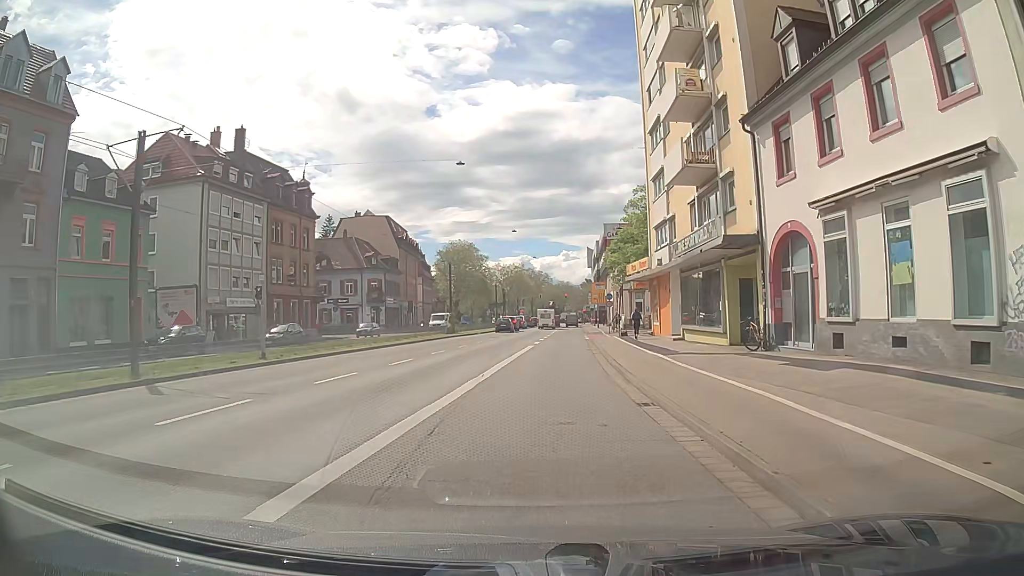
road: primary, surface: asphalt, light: Day
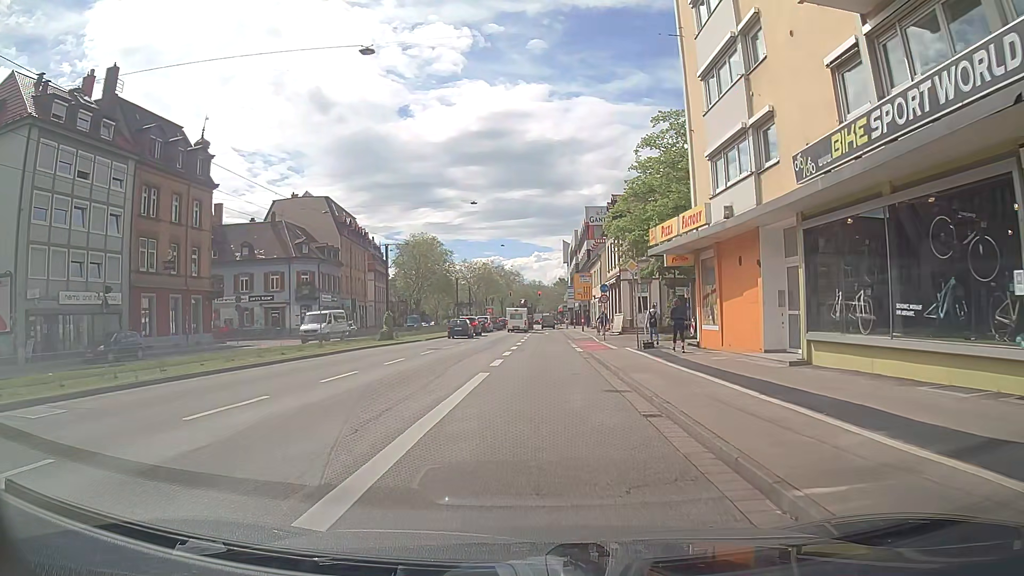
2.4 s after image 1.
(+0.4, +17.5) m; +3°
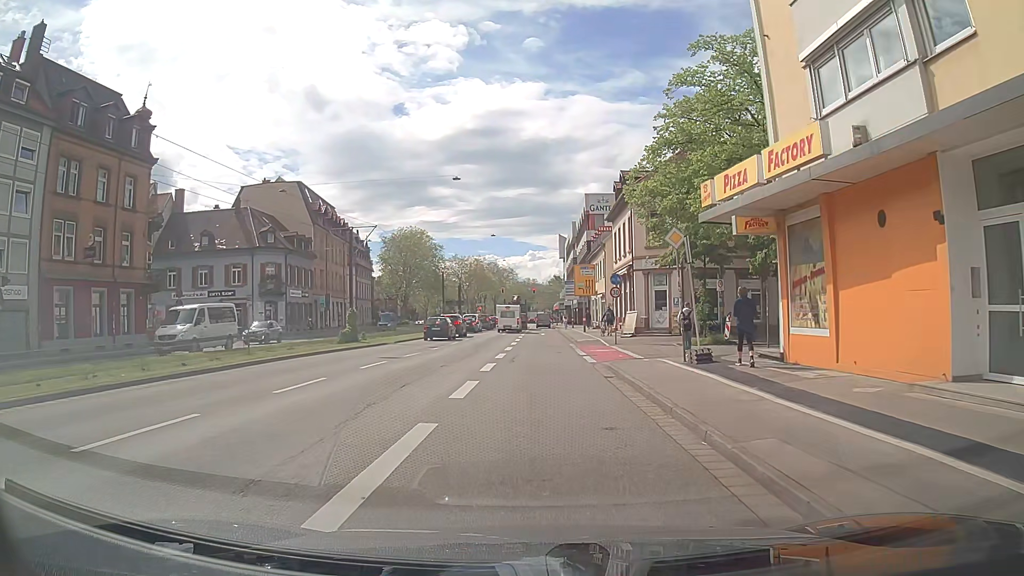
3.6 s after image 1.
(0.0, +8.7) m; 0°
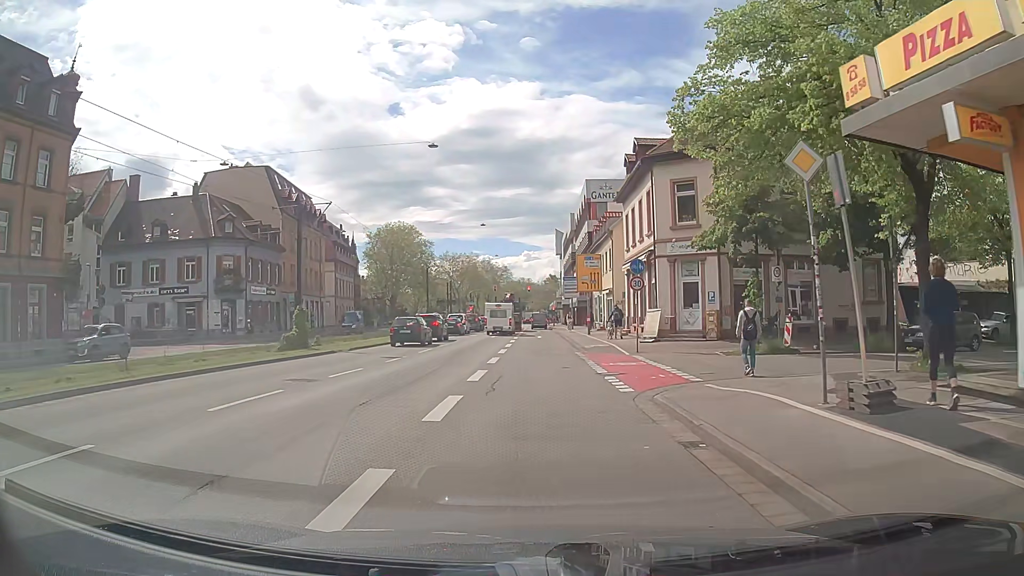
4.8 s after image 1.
(0.0, +8.6) m; 0°
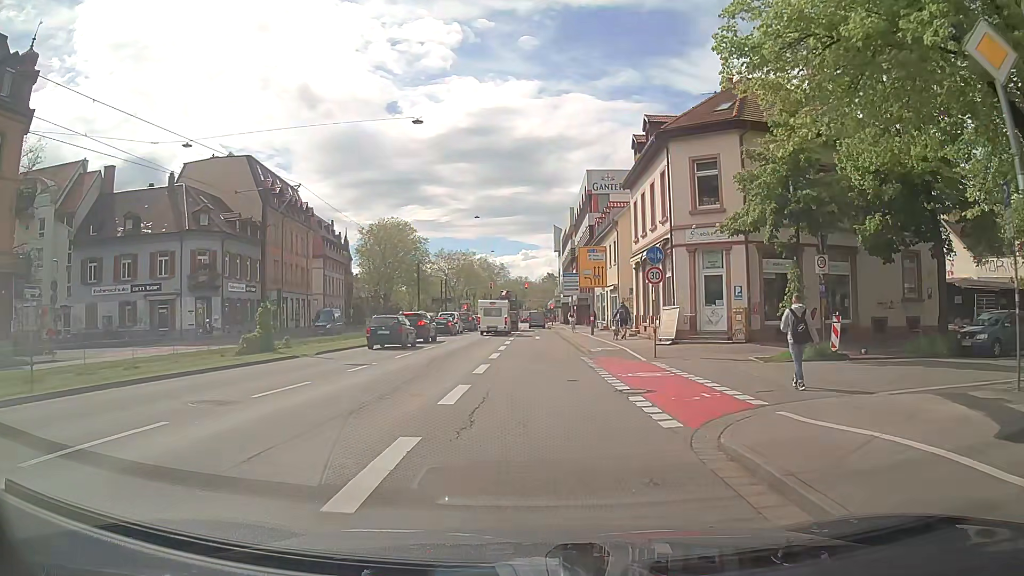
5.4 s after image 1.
(0.0, +4.3) m; 0°
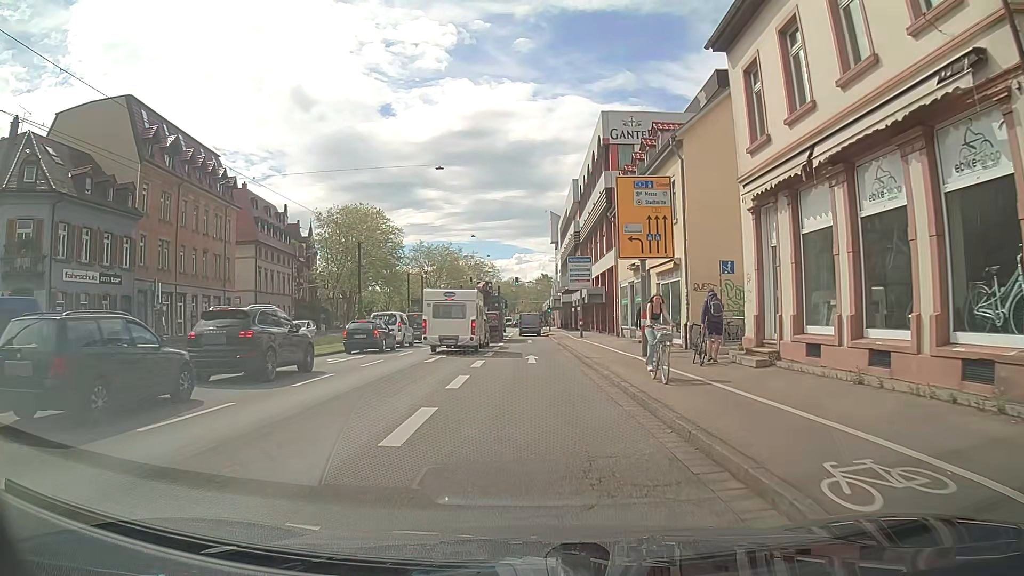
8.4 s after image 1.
(+0.2, +21.4) m; 0°
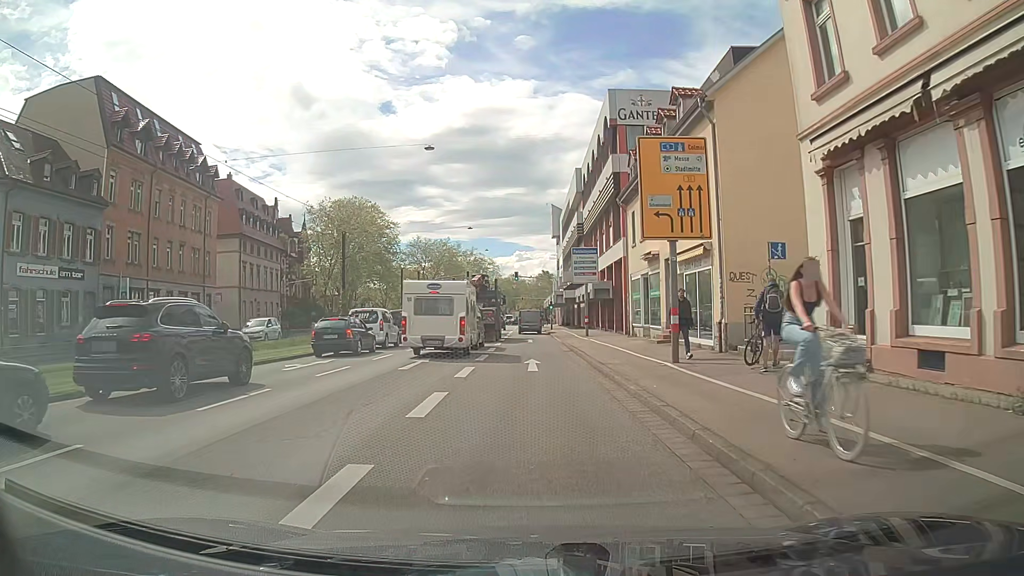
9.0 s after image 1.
(0.0, +4.3) m; 0°
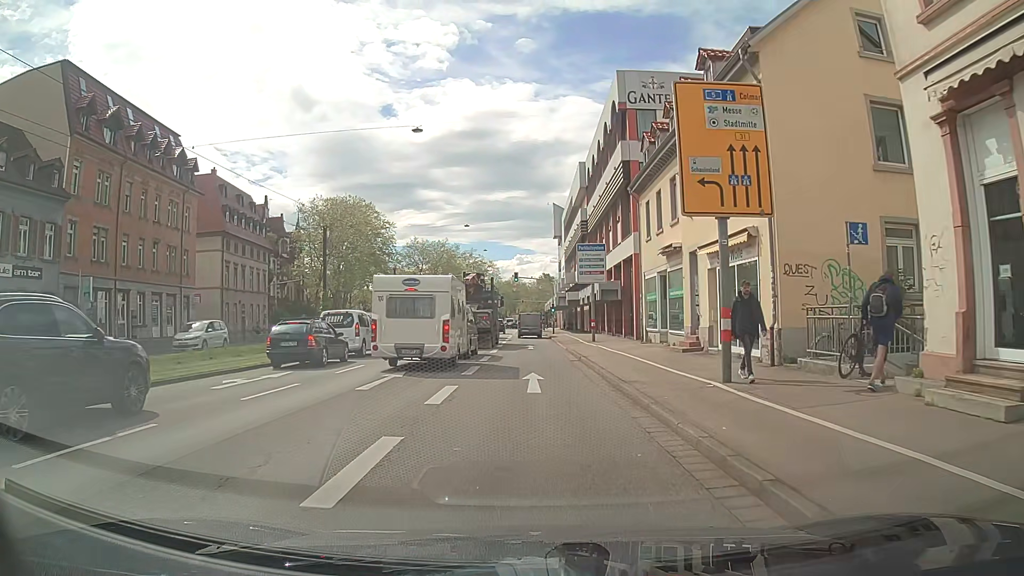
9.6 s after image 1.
(0.0, +4.3) m; 0°
(0, +10) (0, +20) (0, +30) (0, +40) (0, +50) (-1, +60) (-1, +70) (-1, +80) (-2, +90) (-3, +100) m
